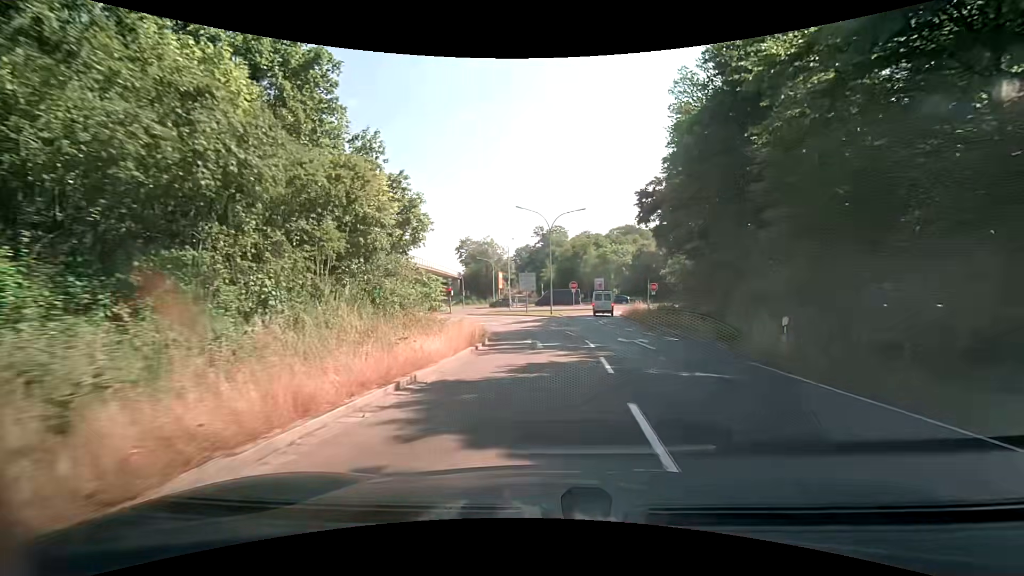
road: trunk_link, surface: asphalt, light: Day
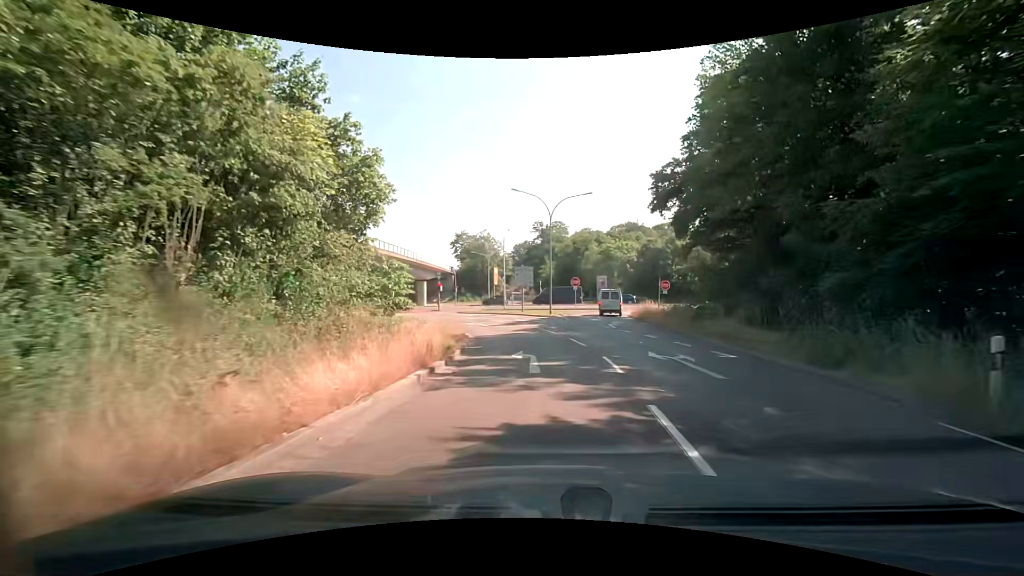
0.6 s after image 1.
(0.0, +6.1) m; 0°
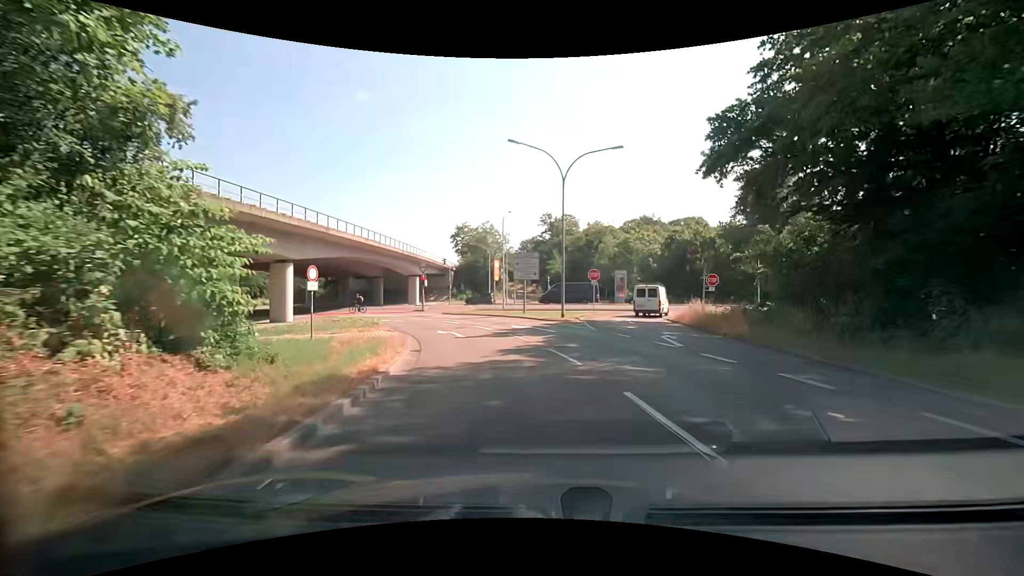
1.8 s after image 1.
(0.0, +11.3) m; -1°
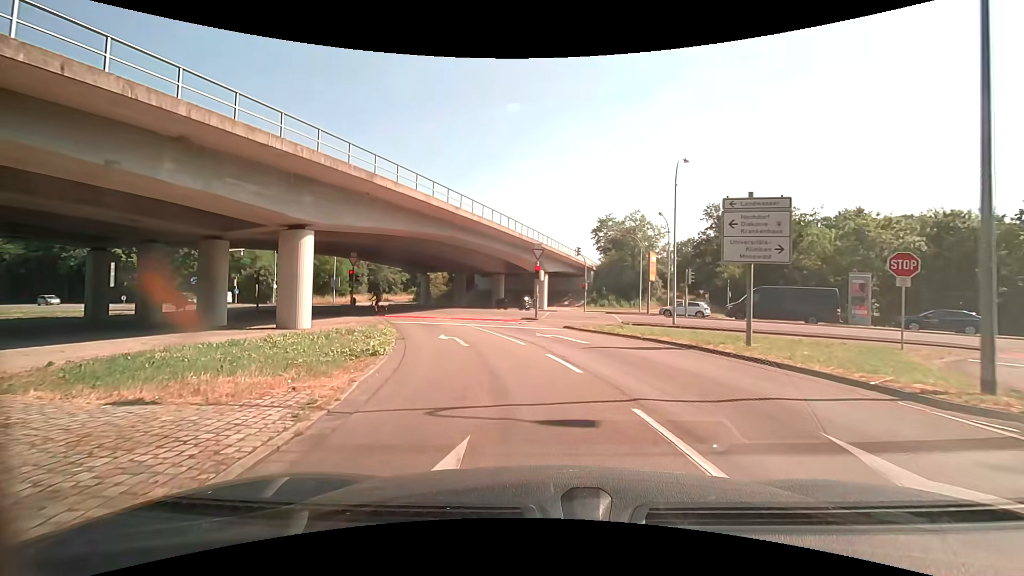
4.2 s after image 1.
(-2.2, +18.4) m; -16°
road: secondary_link
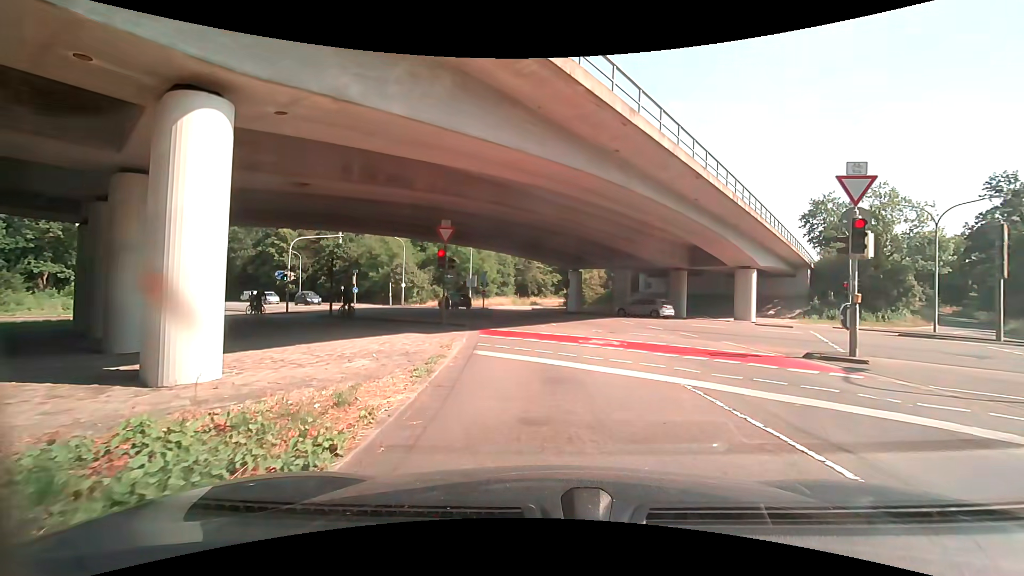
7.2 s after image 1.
(-2.9, +16.4) m; -17°
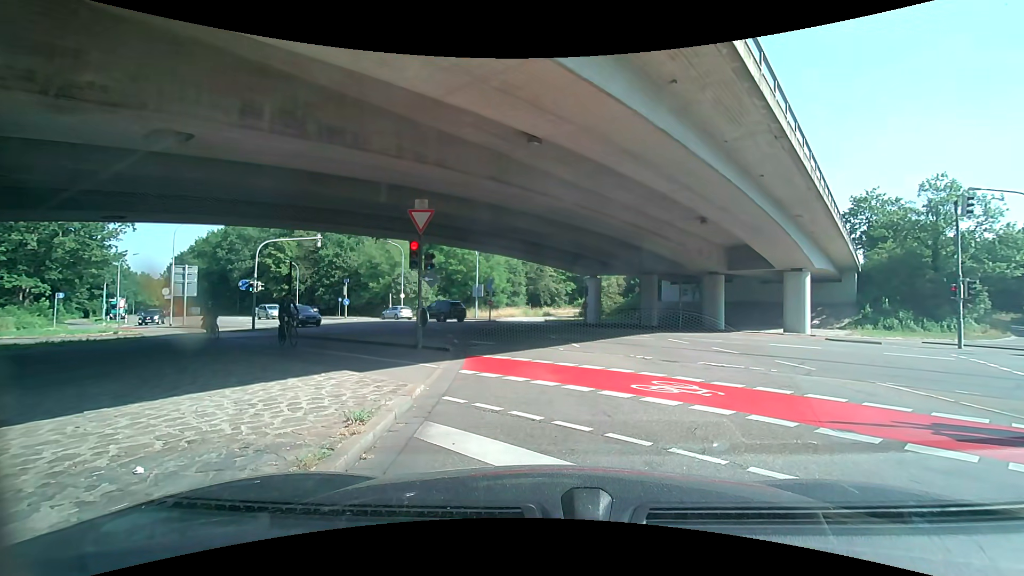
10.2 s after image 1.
(-0.2, +5.9) m; -3°
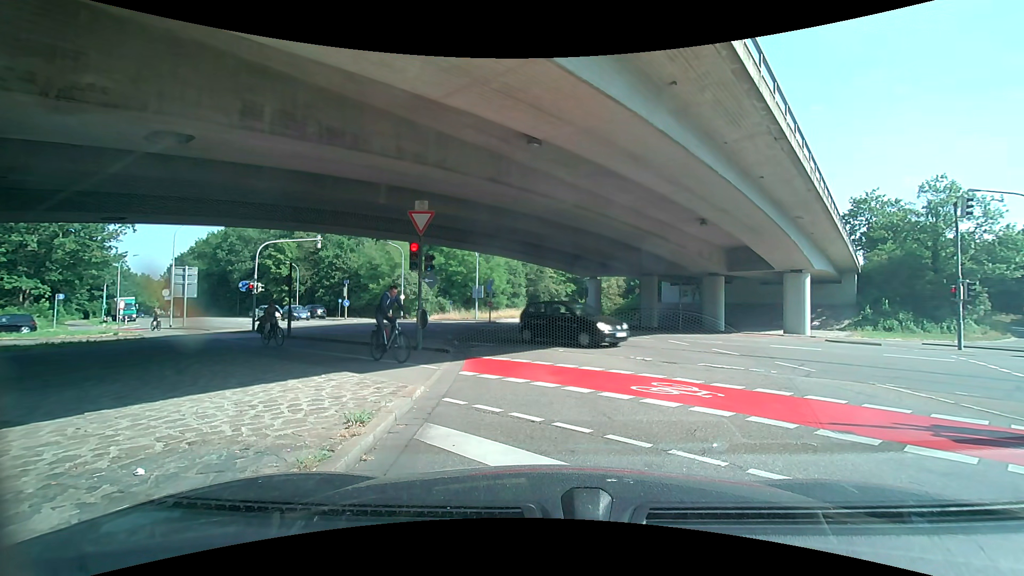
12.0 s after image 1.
(0.0, +0.1) m; 0°
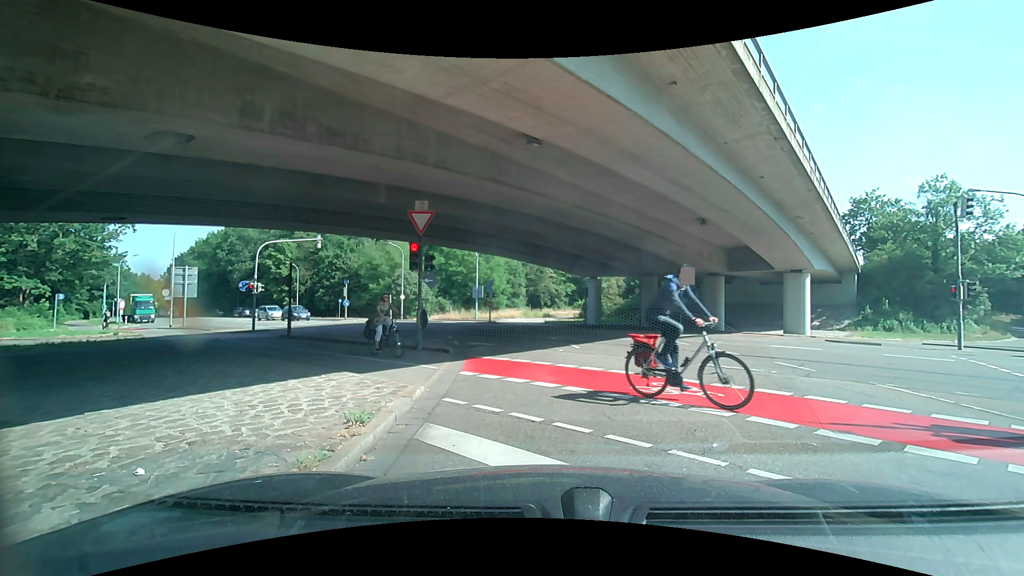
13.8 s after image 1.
(0.0, 0.0) m; 0°
